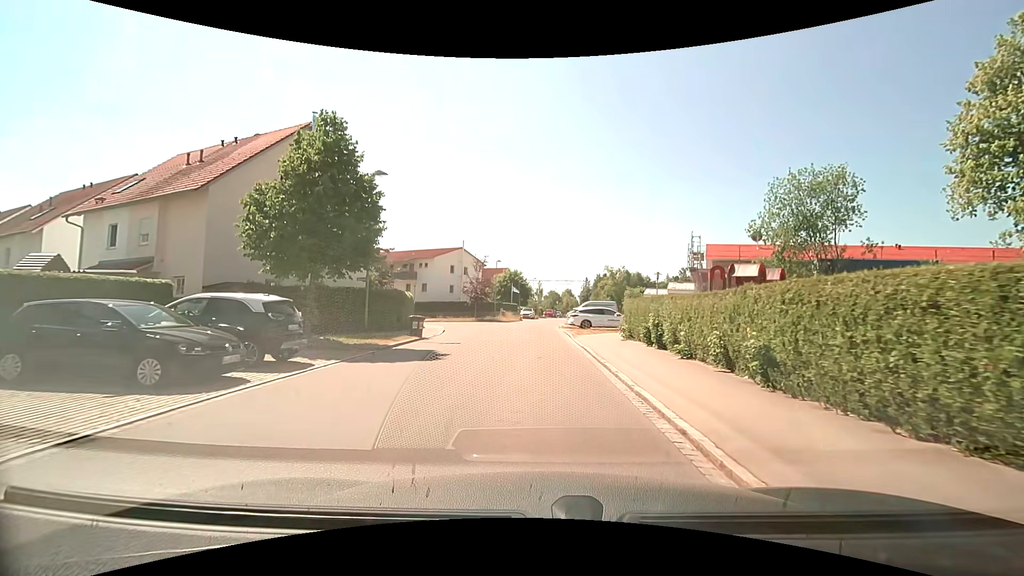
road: residential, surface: asphalt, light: Day
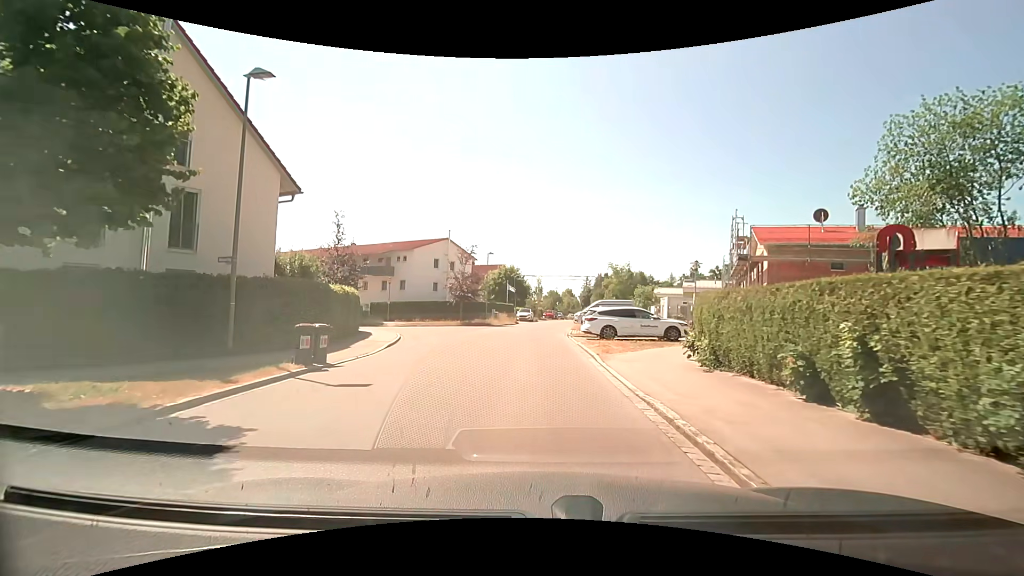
(0.0, +10.4) m; 0°
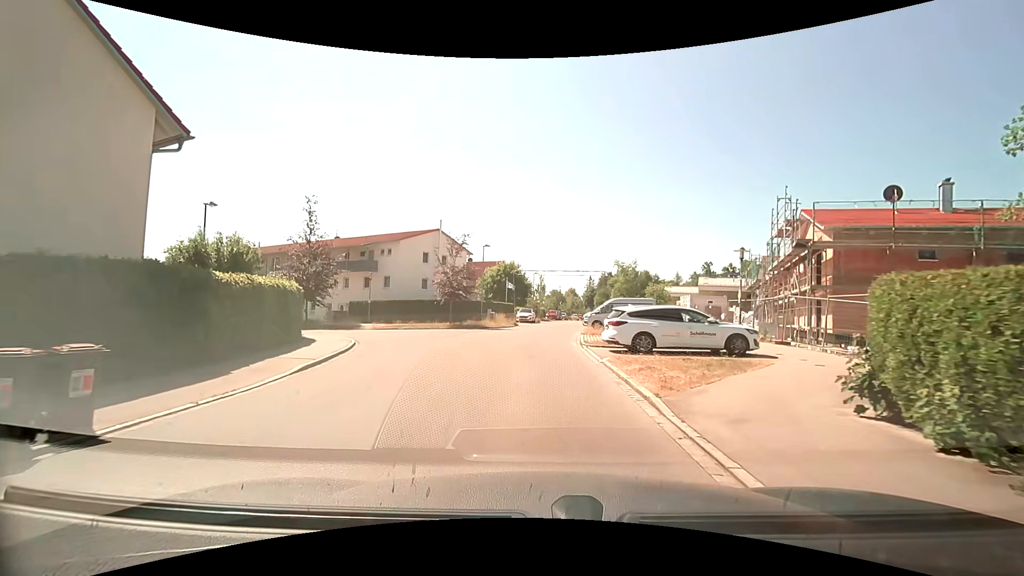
(0.0, +6.7) m; 0°
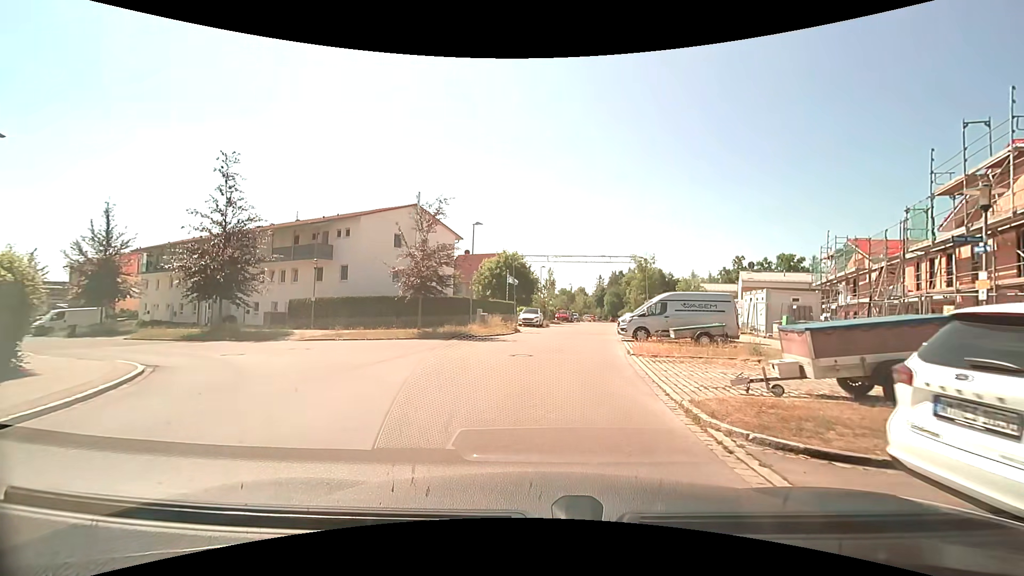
(-0.3, +13.0) m; -1°
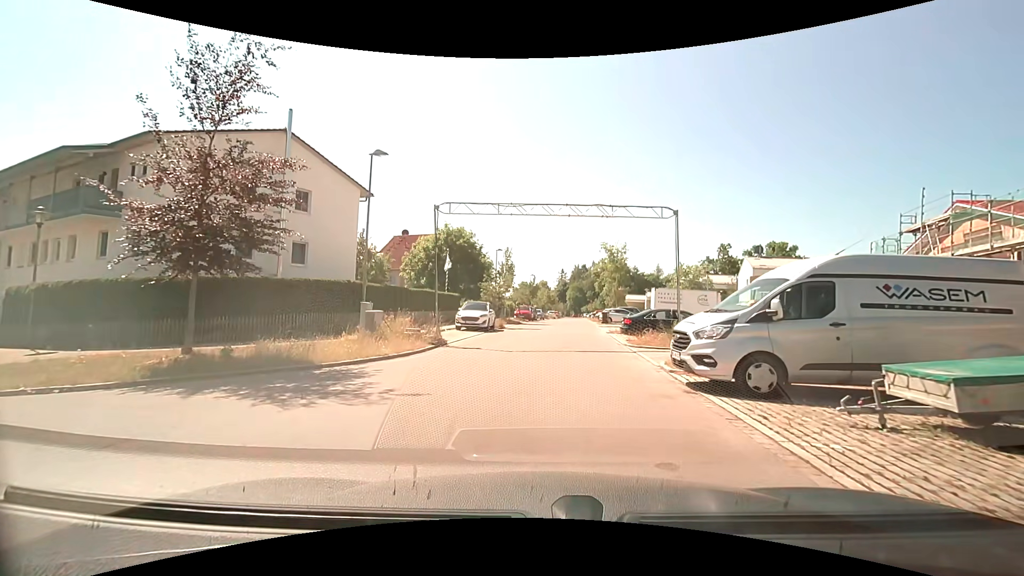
(+0.5, +15.6) m; +5°
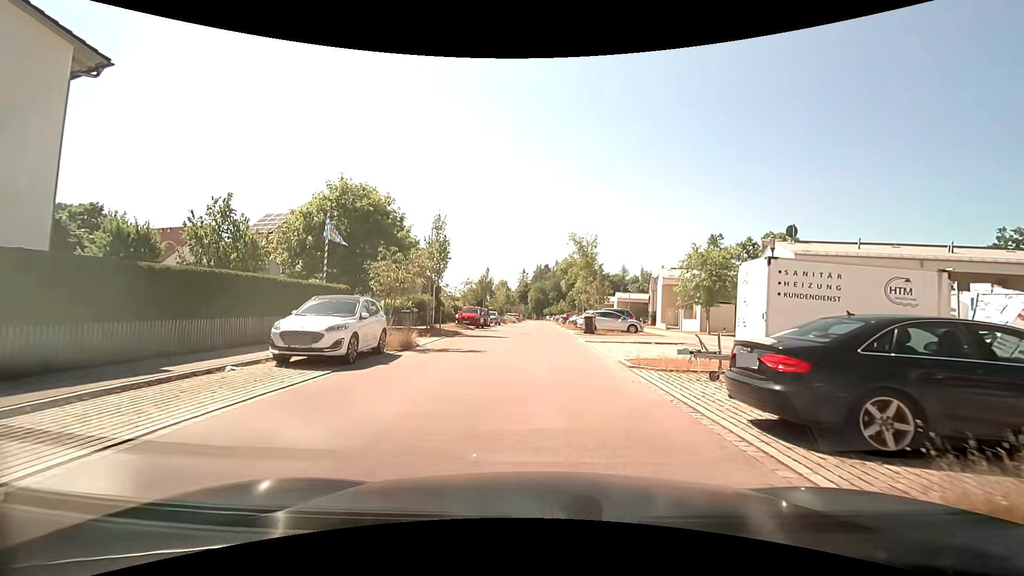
(+0.5, +16.0) m; +4°
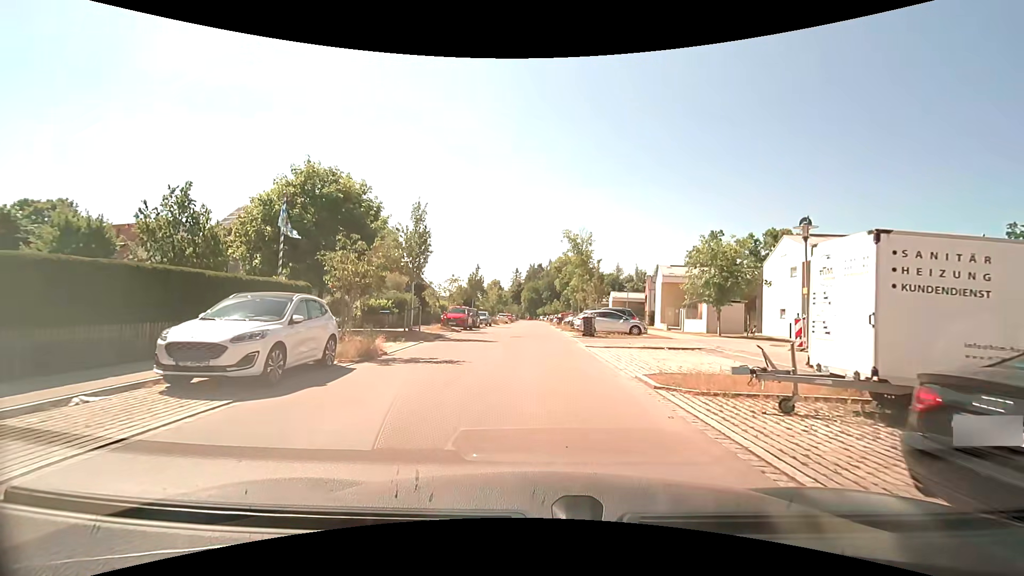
(0.0, +3.3) m; 0°
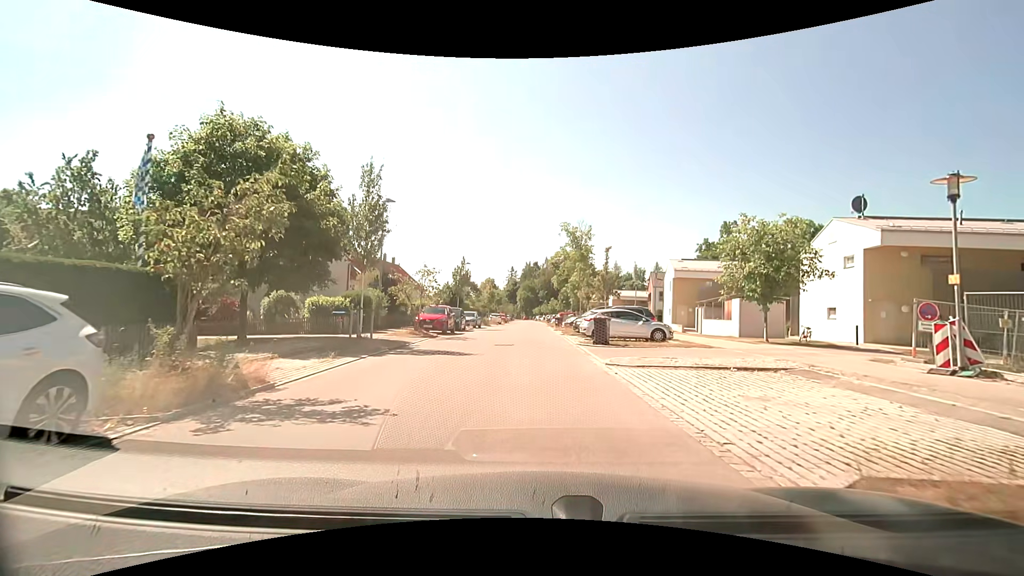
(0.0, +6.6) m; +1°
